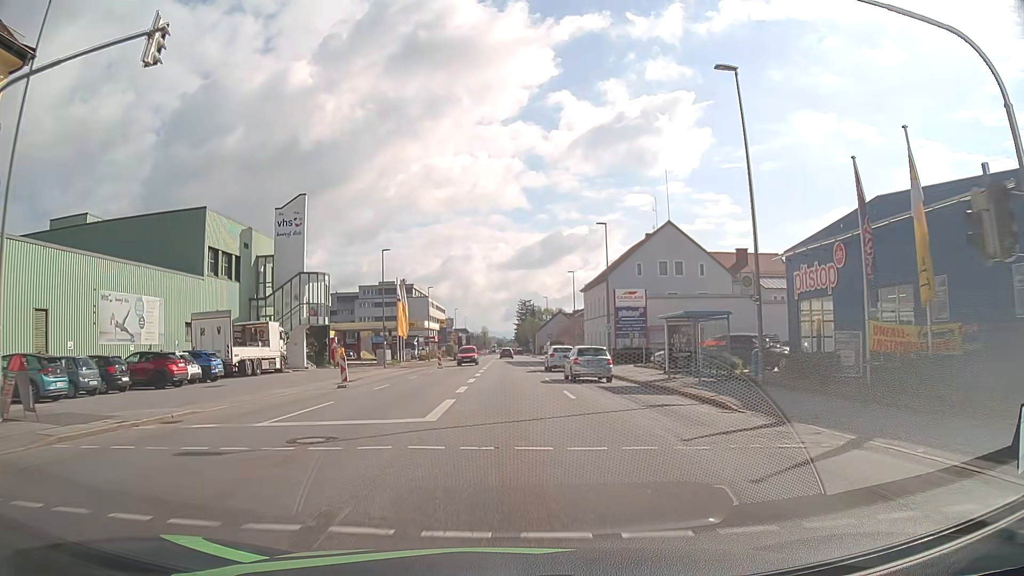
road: tertiary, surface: asphalt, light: Day
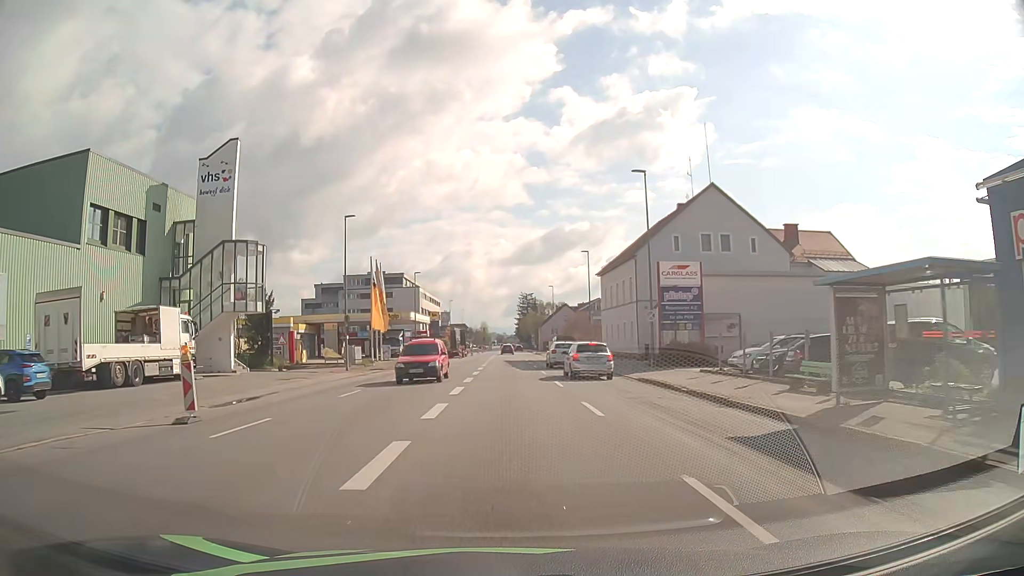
(0.0, +14.4) m; 0°
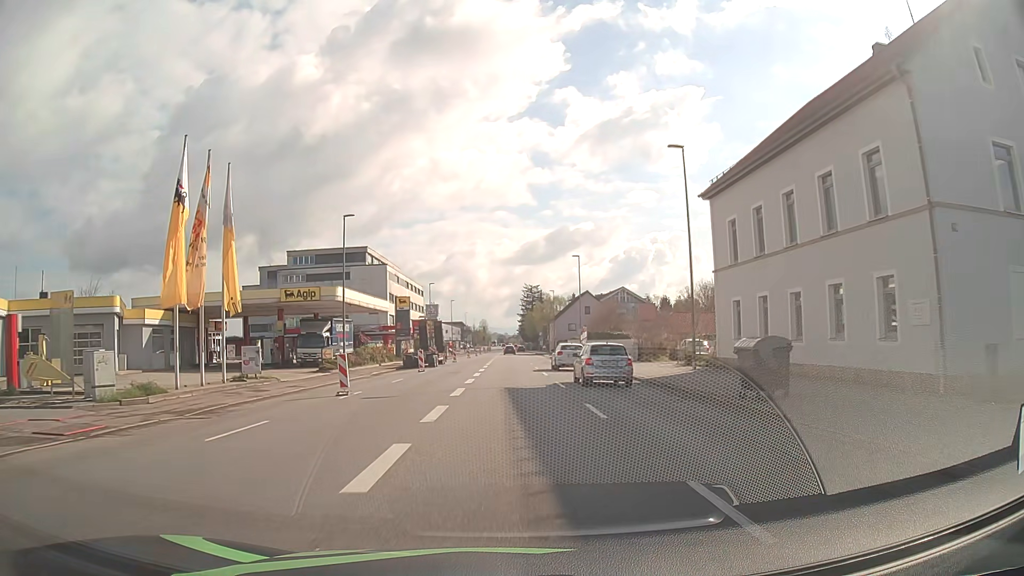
(-0.1, +36.3) m; 0°
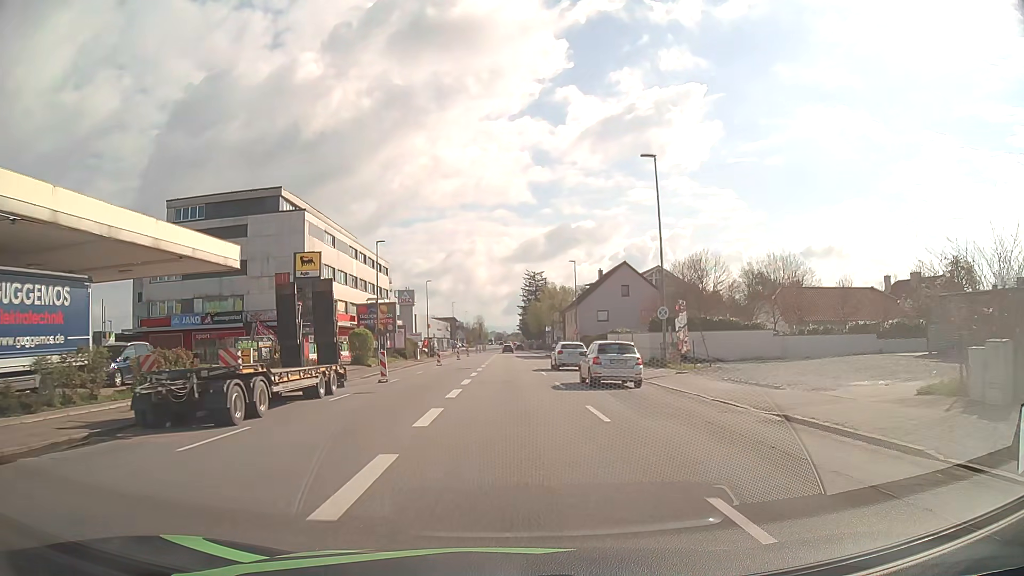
(0.0, +37.1) m; 0°
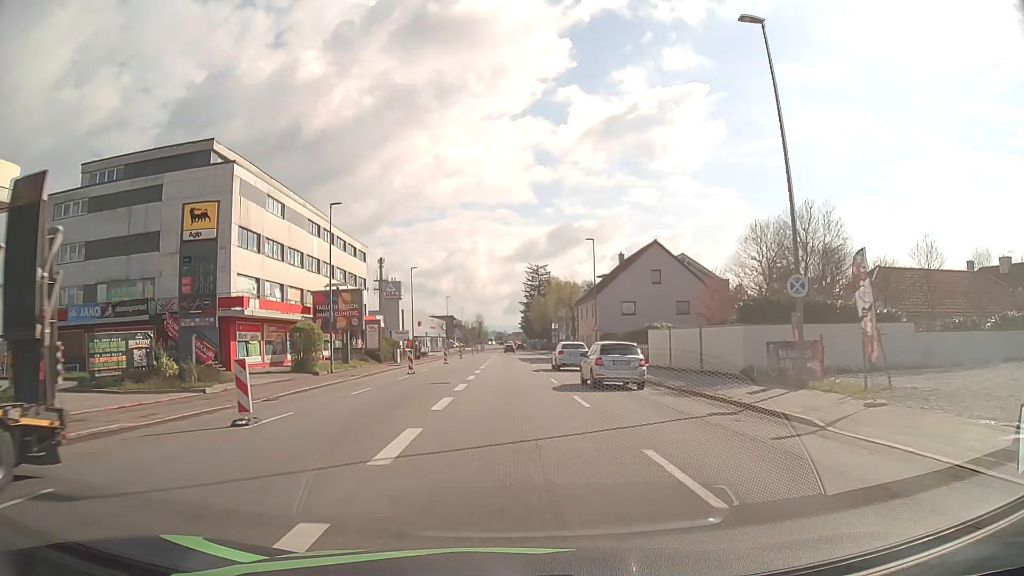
(0.0, +15.3) m; 0°
(0, +10) (0, +20) (0, +30) (0, +40) (0, +50) (0, +60) (0, +70) (0, +80) (0, +90) (0, +100) m
